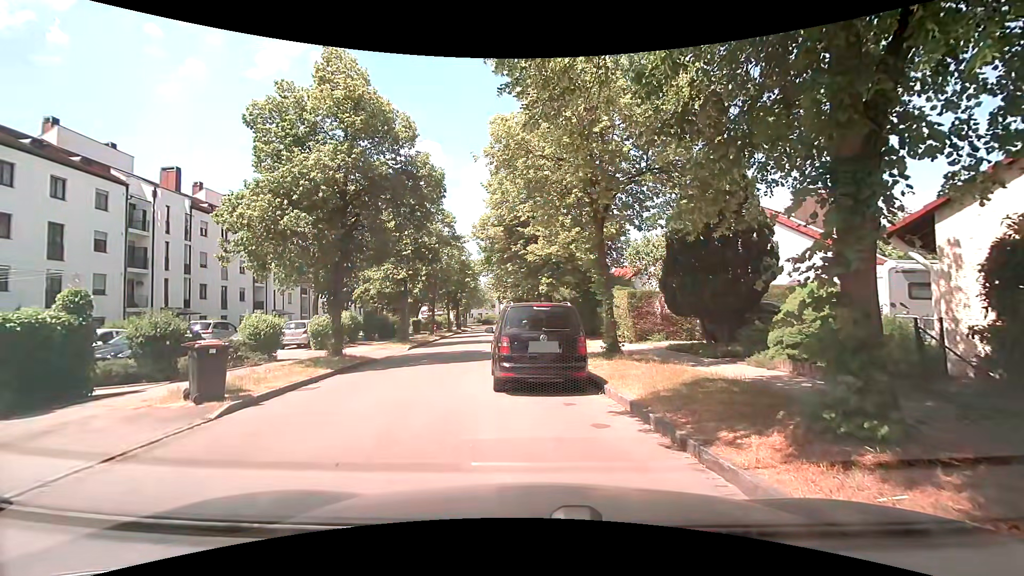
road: residential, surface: asphalt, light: Day
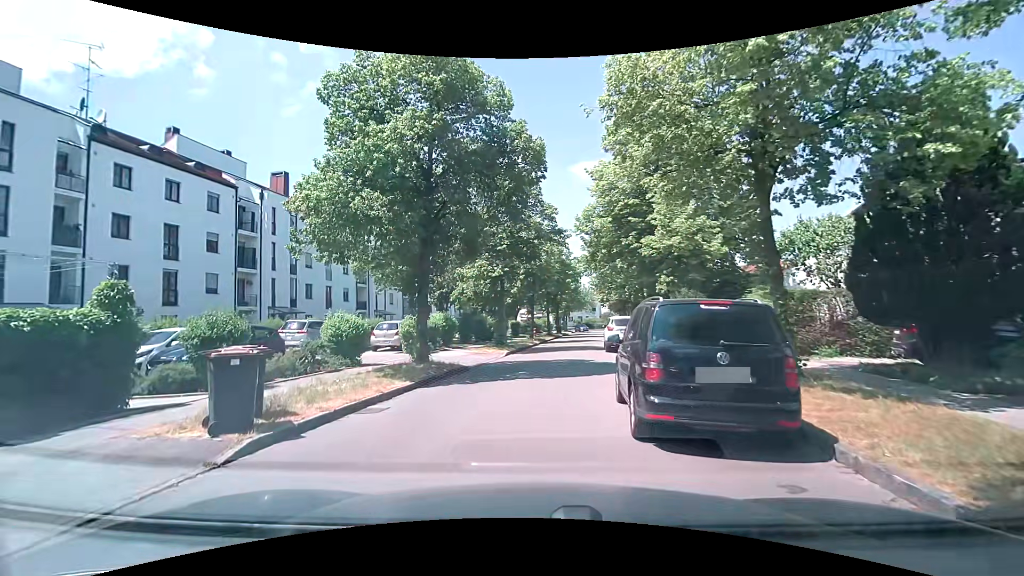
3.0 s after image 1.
(-0.3, +3.5) m; -11°
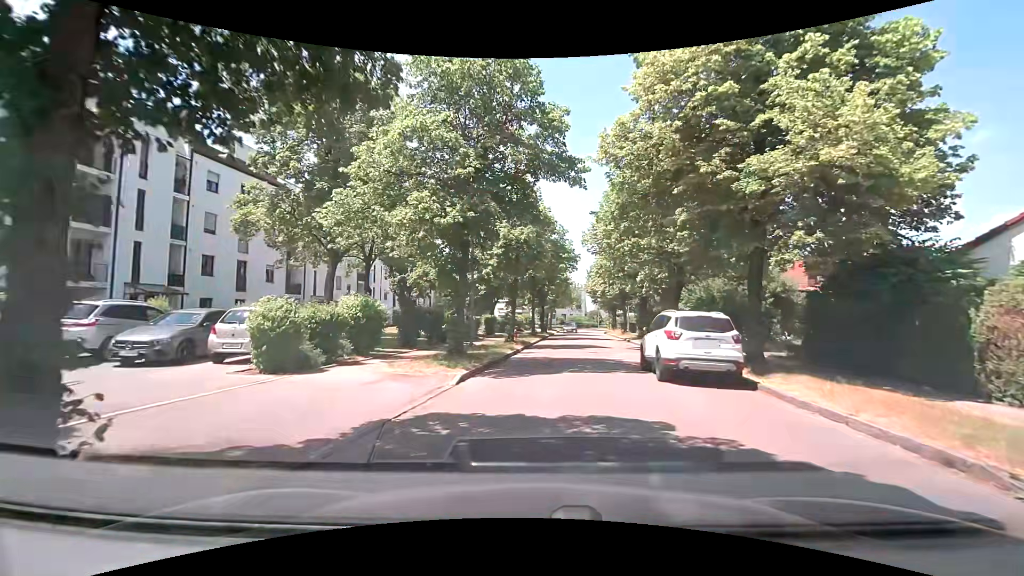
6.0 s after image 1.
(0.0, +12.0) m; +3°
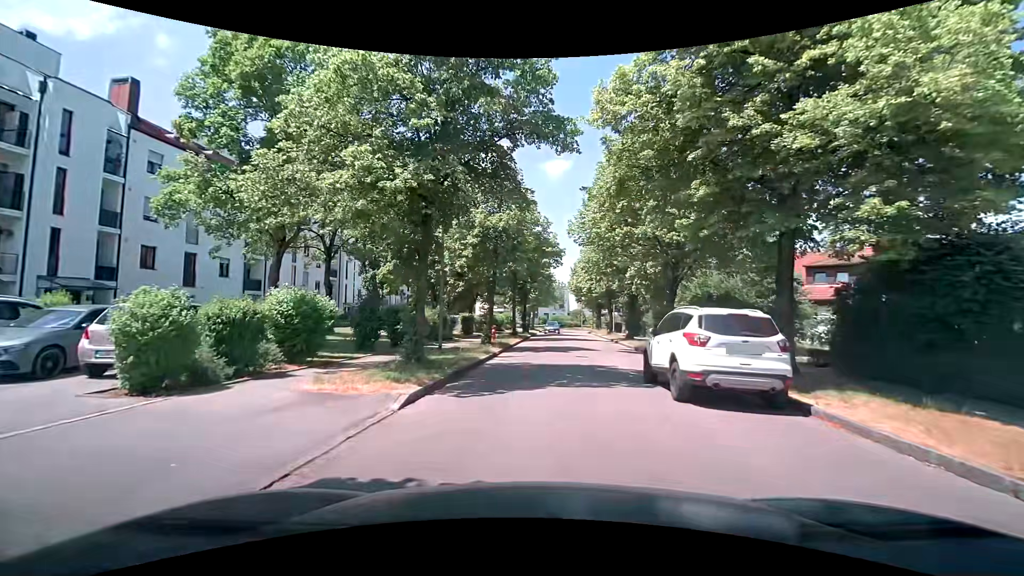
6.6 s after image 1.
(+0.1, +3.1) m; +1°
(+1, +10) (+3, +20) (+4, +30) (+5, +40) (+6, +50) (+6, +60) (+8, +70) (+9, +79) (+15, +88) (+23, +94) m
